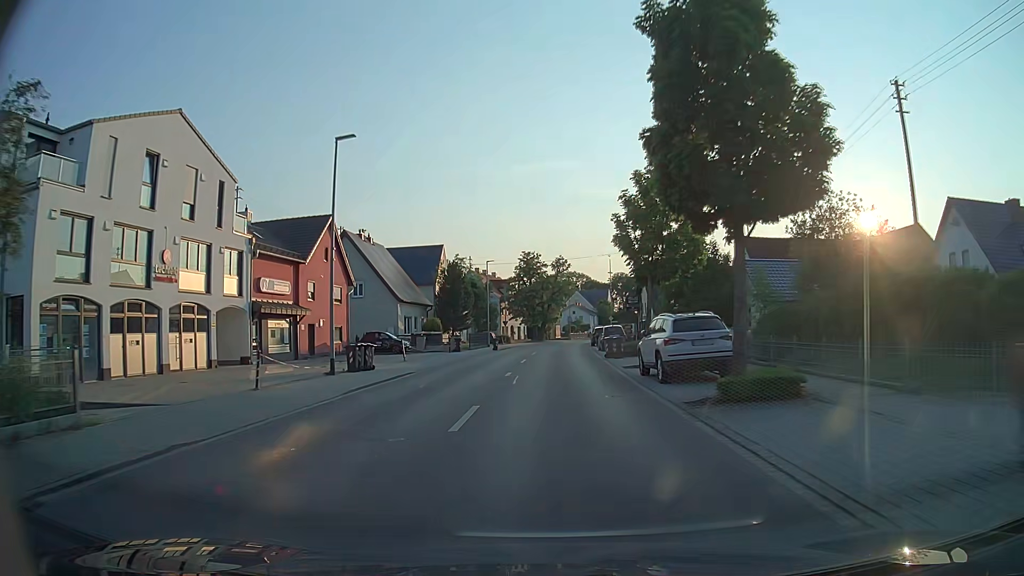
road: tertiary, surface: asphalt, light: Day
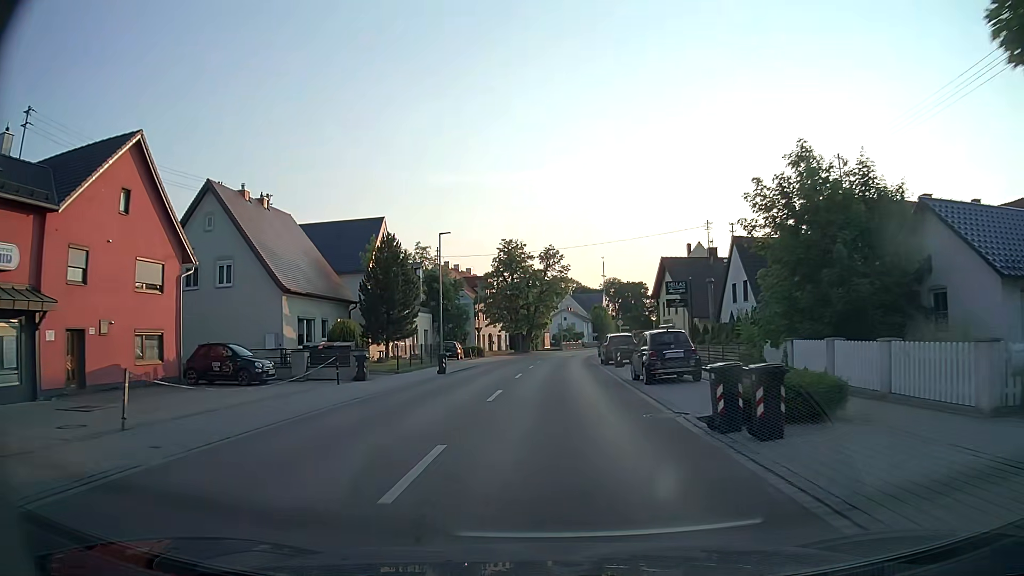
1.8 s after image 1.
(+0.2, +21.4) m; +1°
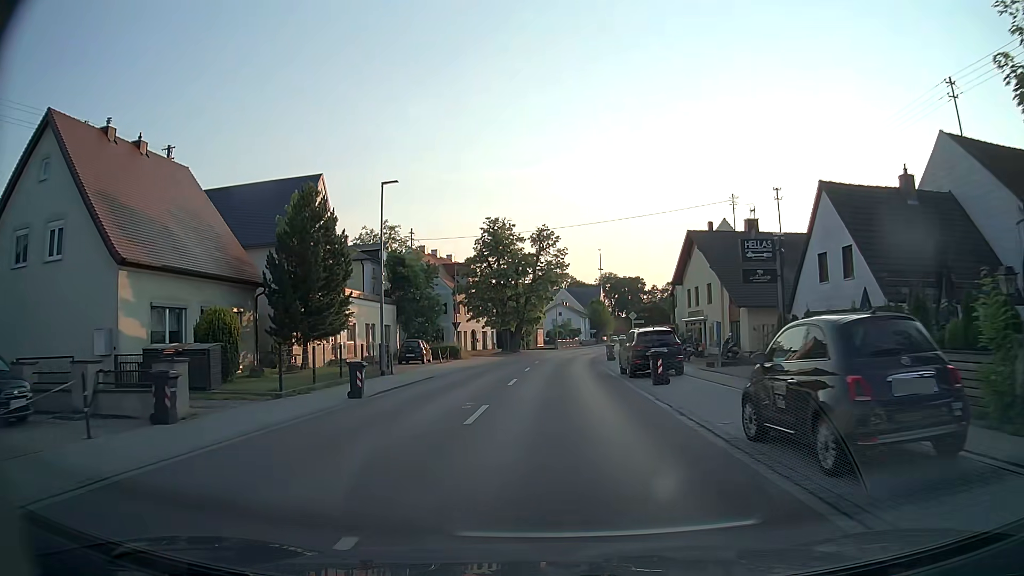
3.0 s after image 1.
(0.0, +12.7) m; +1°
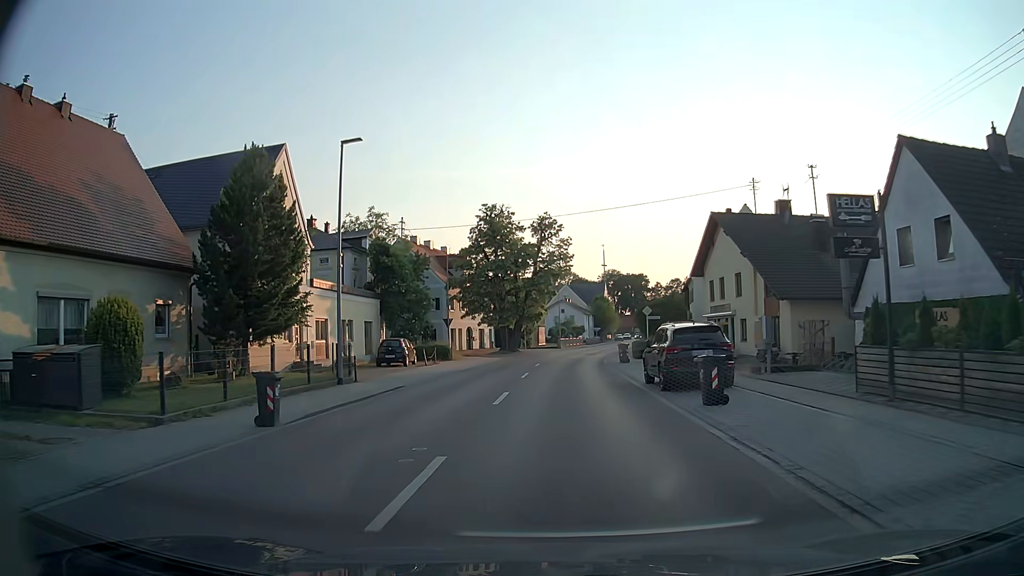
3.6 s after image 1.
(0.0, +5.8) m; 0°
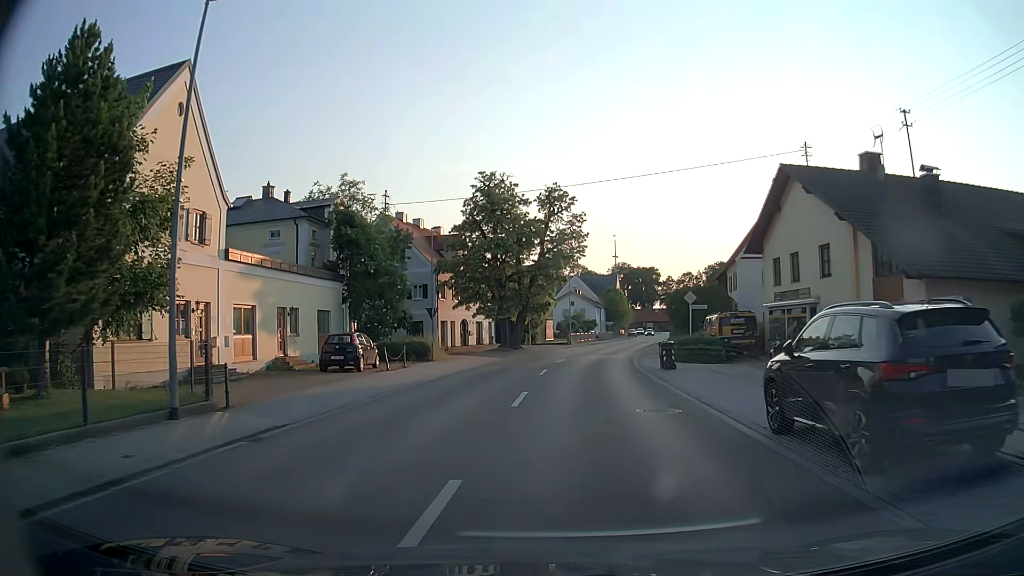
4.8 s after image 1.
(-0.1, +10.1) m; -1°
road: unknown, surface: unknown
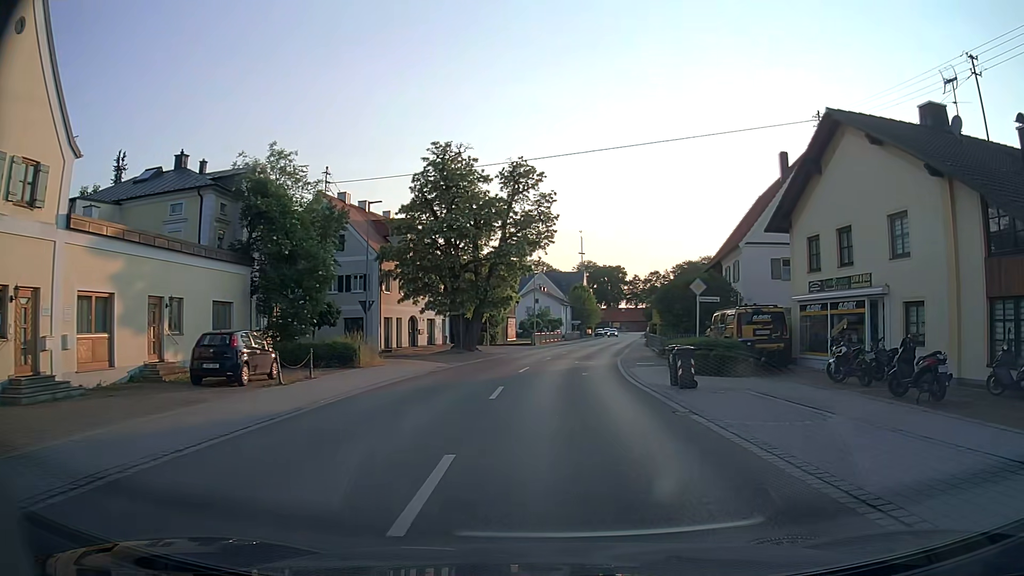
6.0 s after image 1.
(+0.1, +7.5) m; +3°
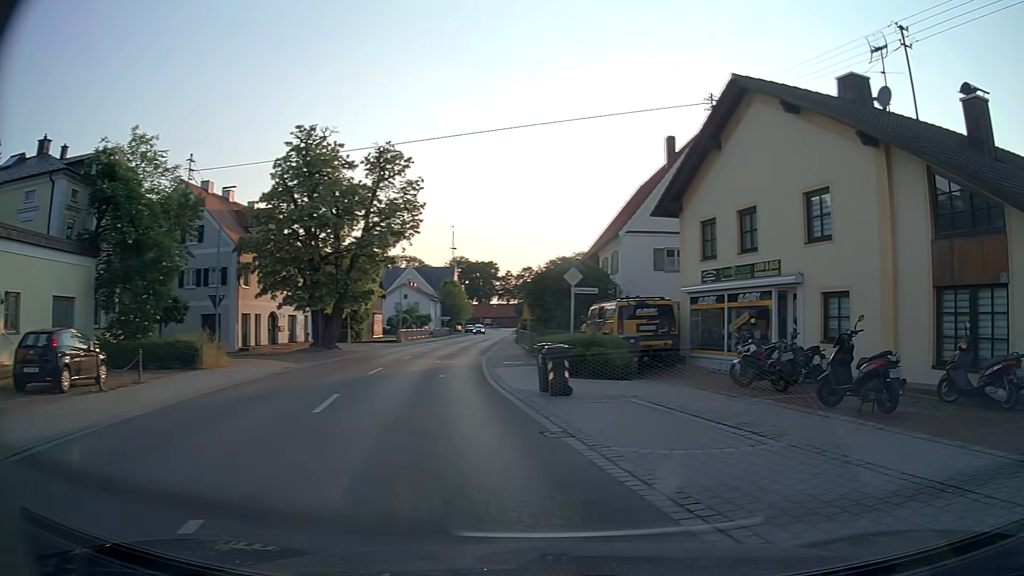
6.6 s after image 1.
(+0.2, +2.6) m; +11°
